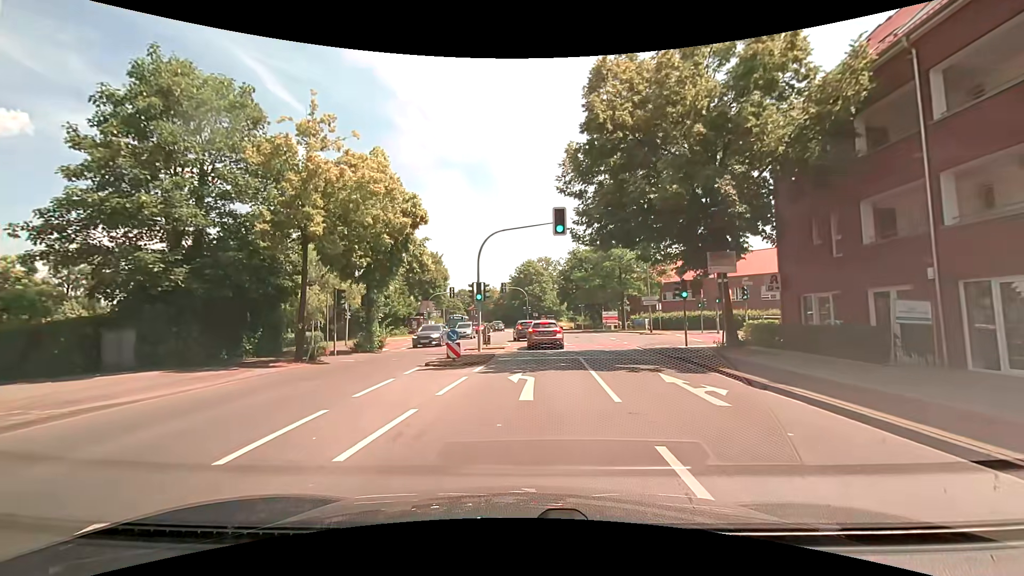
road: secondary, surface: asphalt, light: Day
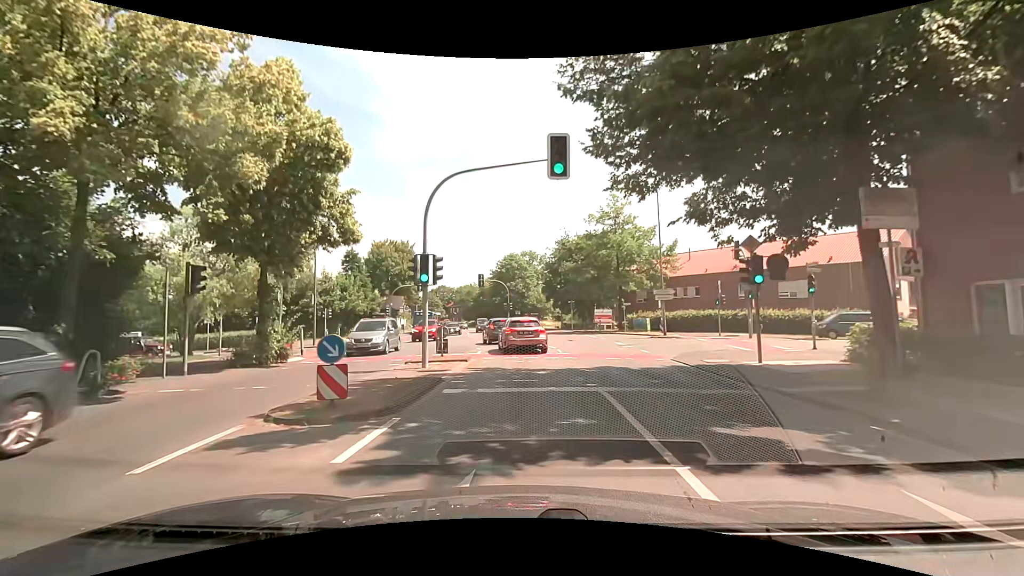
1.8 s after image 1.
(+0.2, +8.9) m; +2°
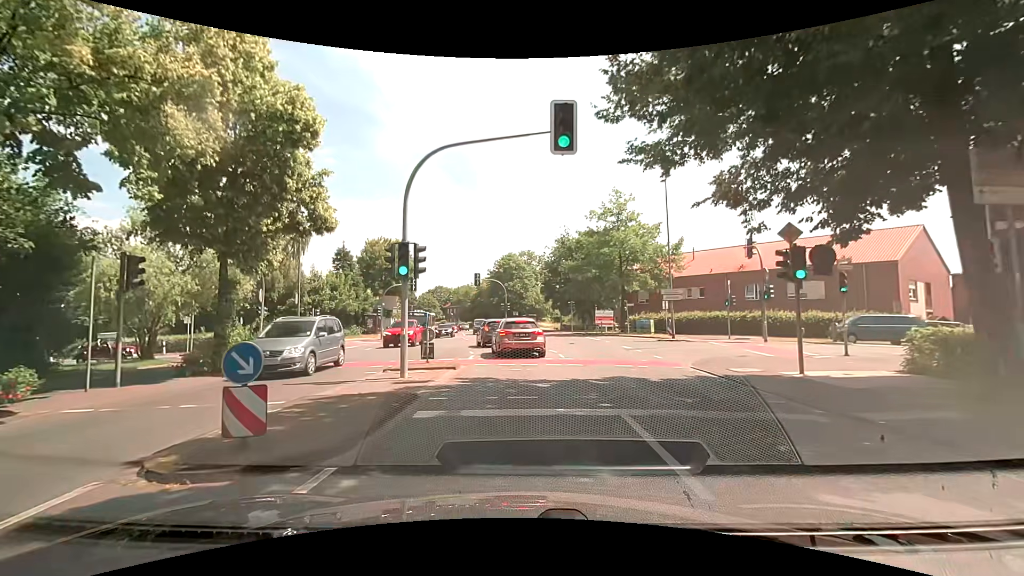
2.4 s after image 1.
(0.0, +2.2) m; +1°
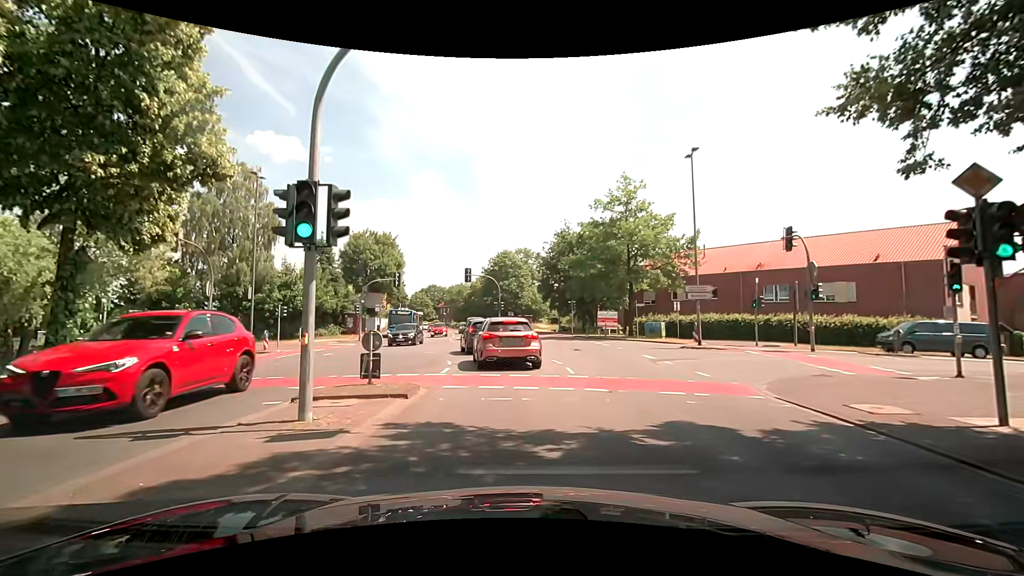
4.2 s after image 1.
(0.0, +5.1) m; 0°
